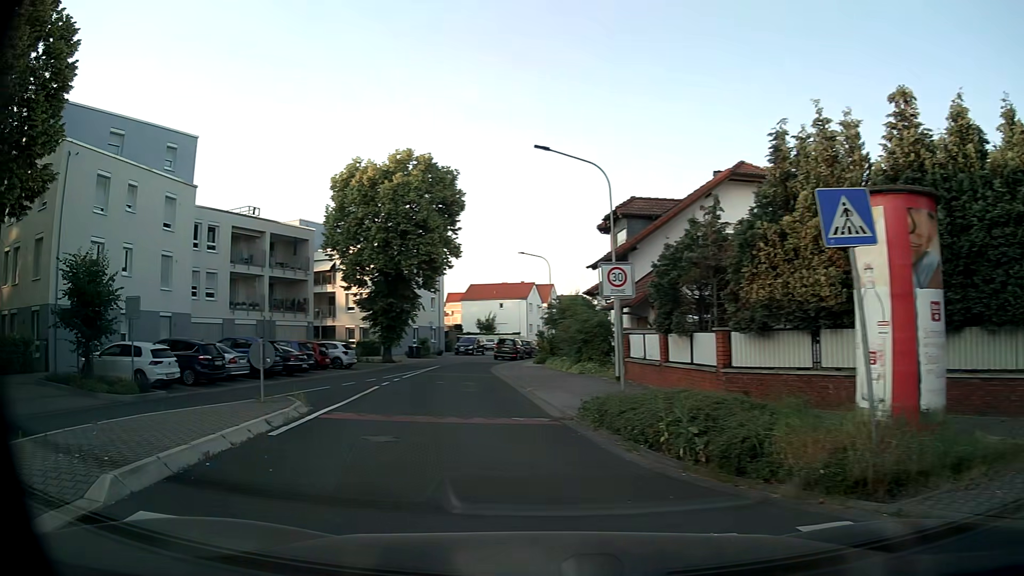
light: Day
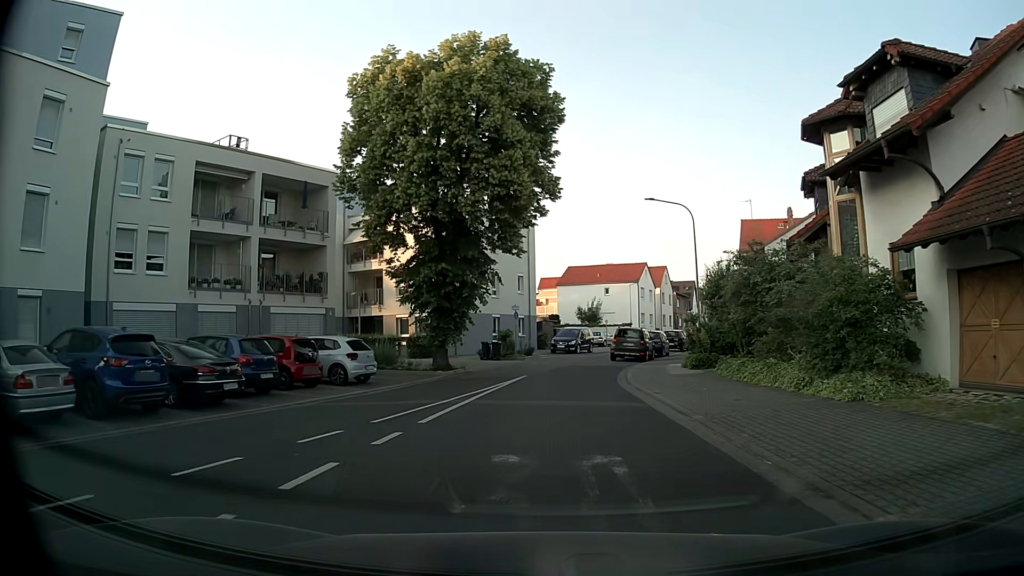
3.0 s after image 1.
(-2.1, +17.0) m; -9°
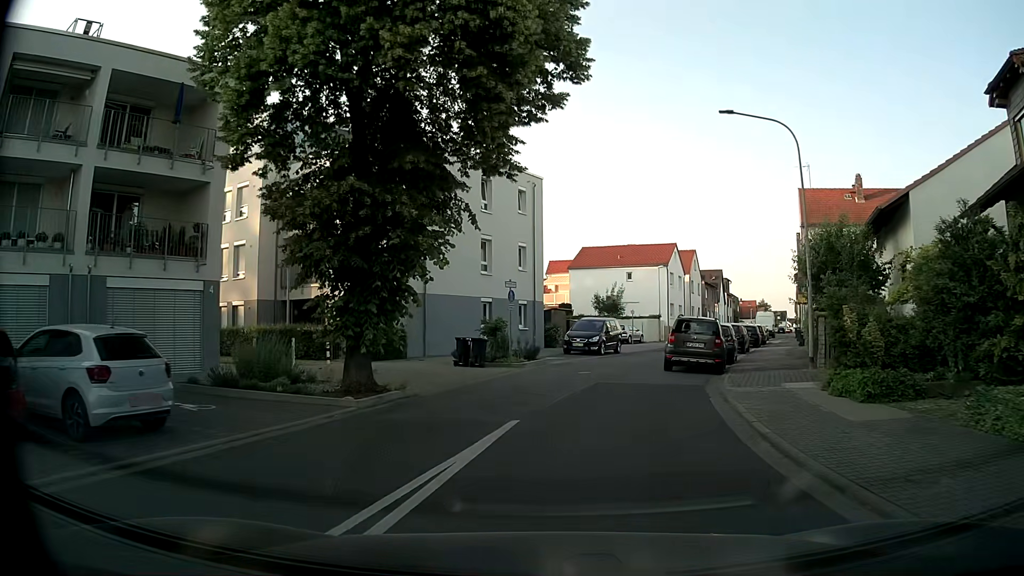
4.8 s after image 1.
(0.0, +12.8) m; 0°
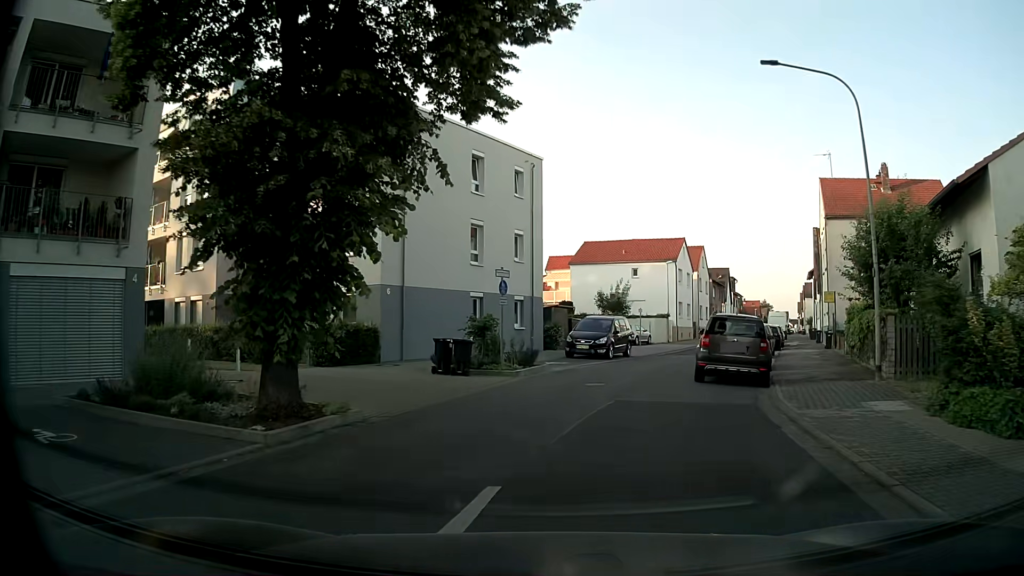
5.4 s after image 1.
(0.0, +4.2) m; +1°
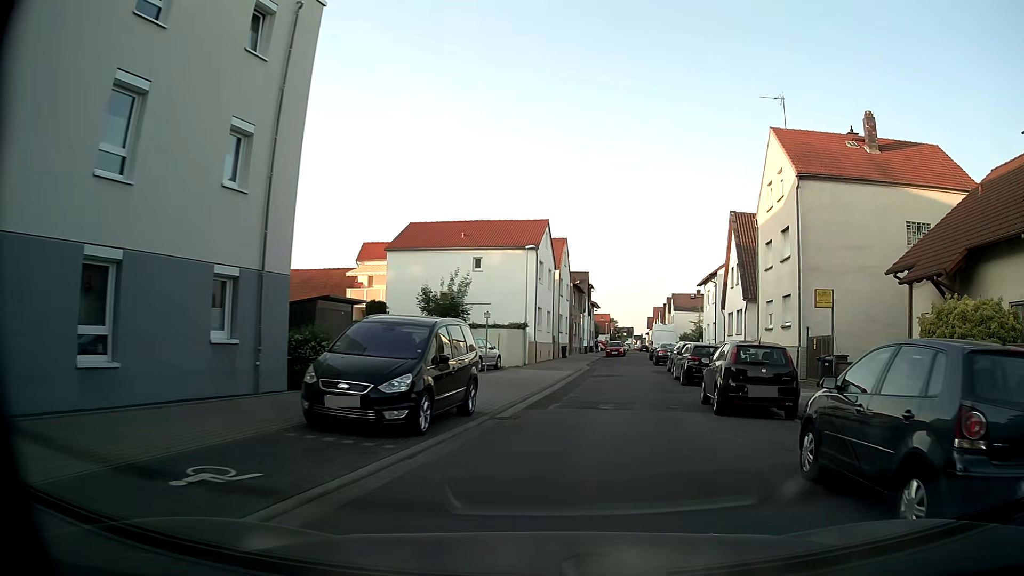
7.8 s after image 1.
(+1.5, +16.9) m; +14°
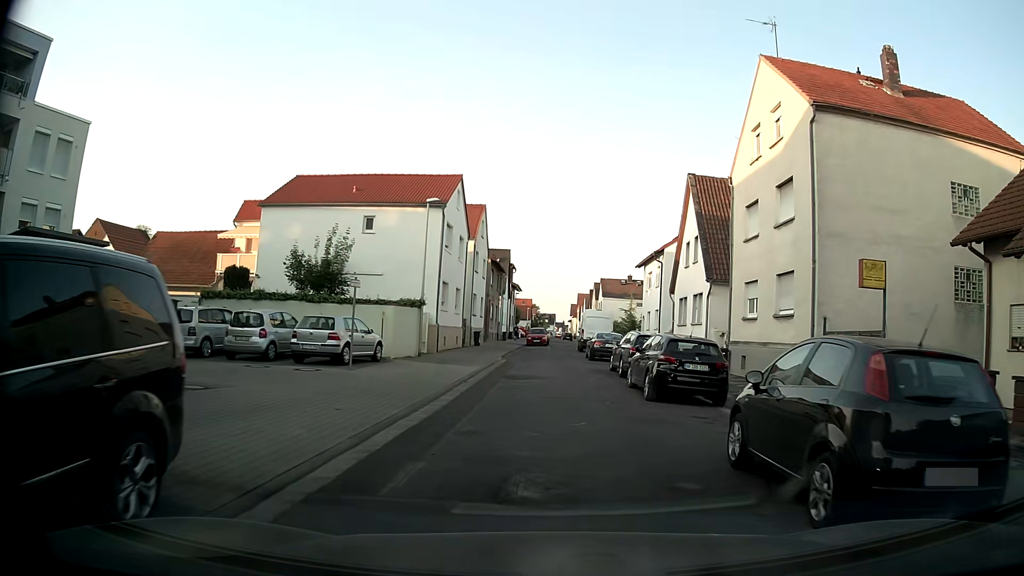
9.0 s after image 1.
(+0.6, +8.5) m; +6°
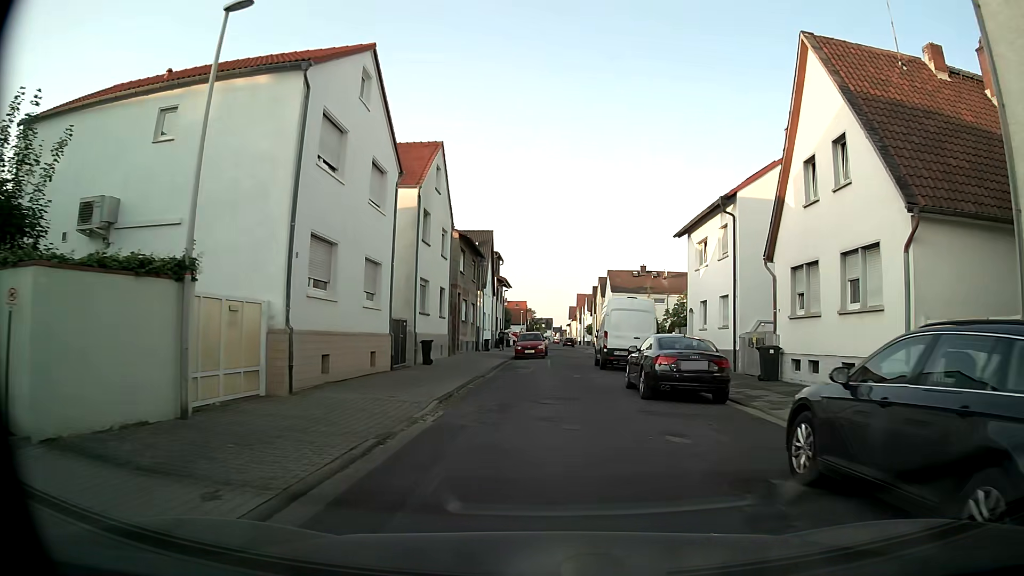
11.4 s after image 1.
(+0.2, +17.9) m; 0°
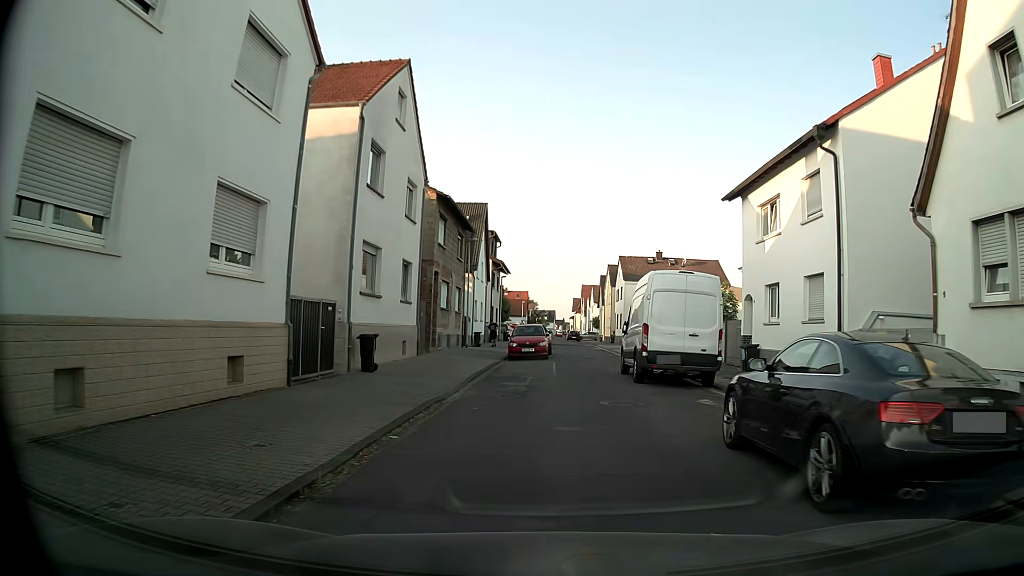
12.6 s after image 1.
(+0.1, +9.2) m; -1°
